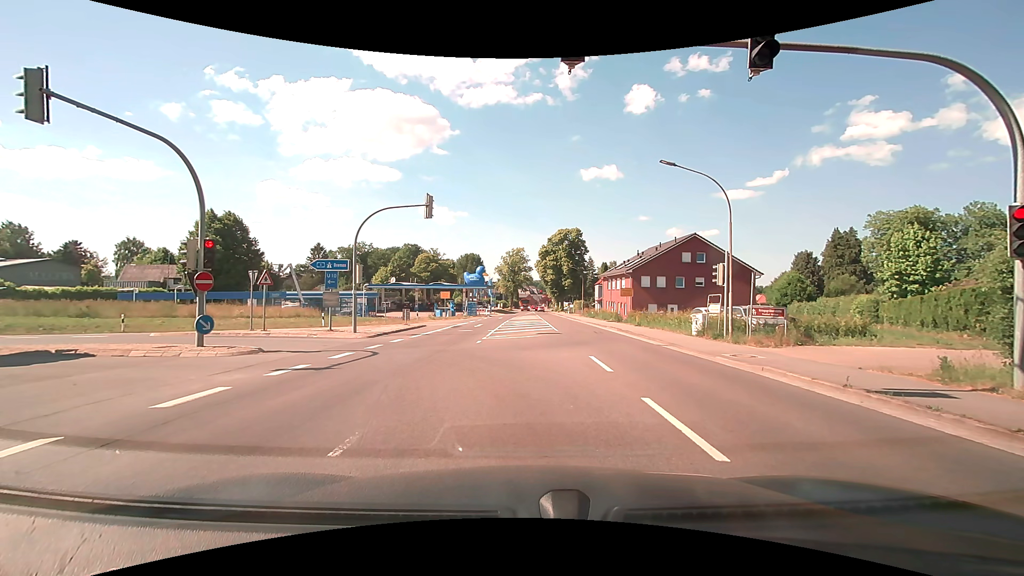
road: secondary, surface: asphalt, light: Day
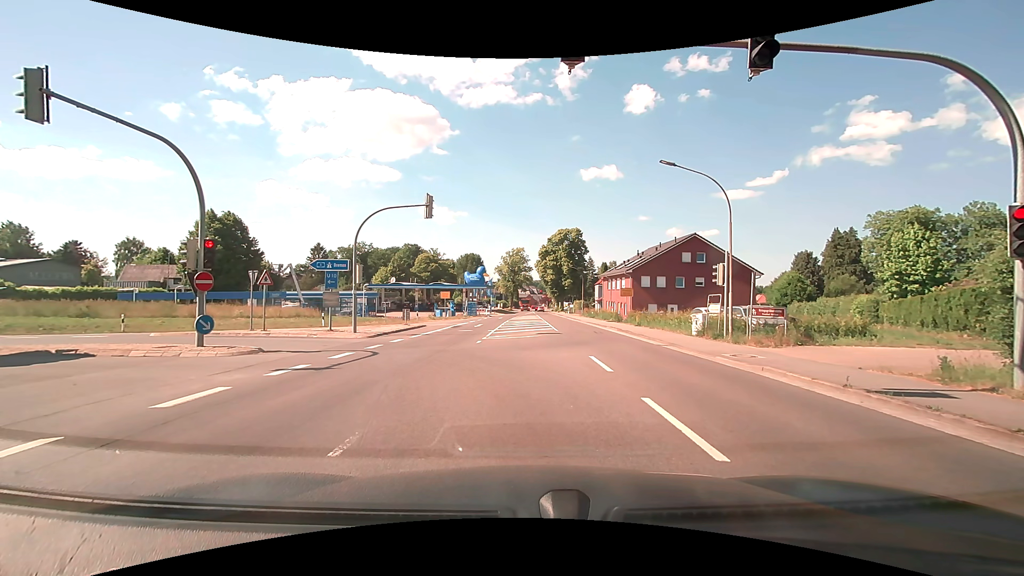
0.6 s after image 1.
(0.0, 0.0) m; 0°
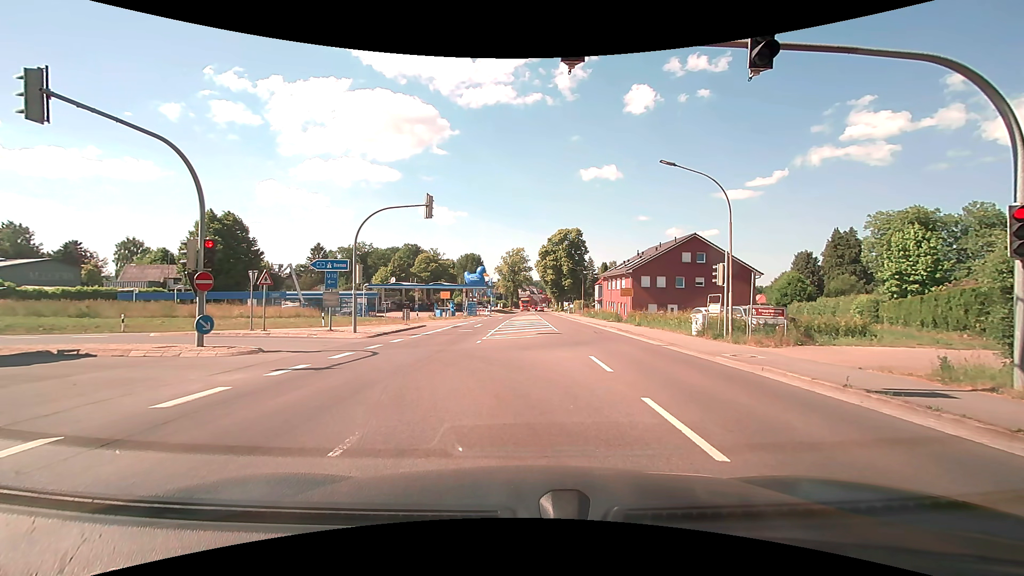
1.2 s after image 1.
(0.0, 0.0) m; 0°
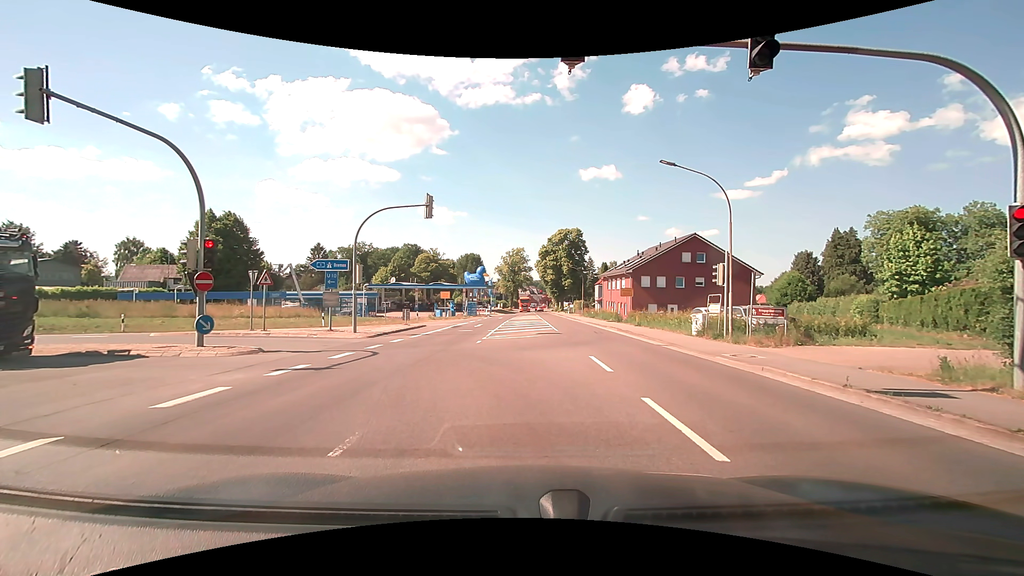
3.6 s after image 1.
(0.0, 0.0) m; 0°
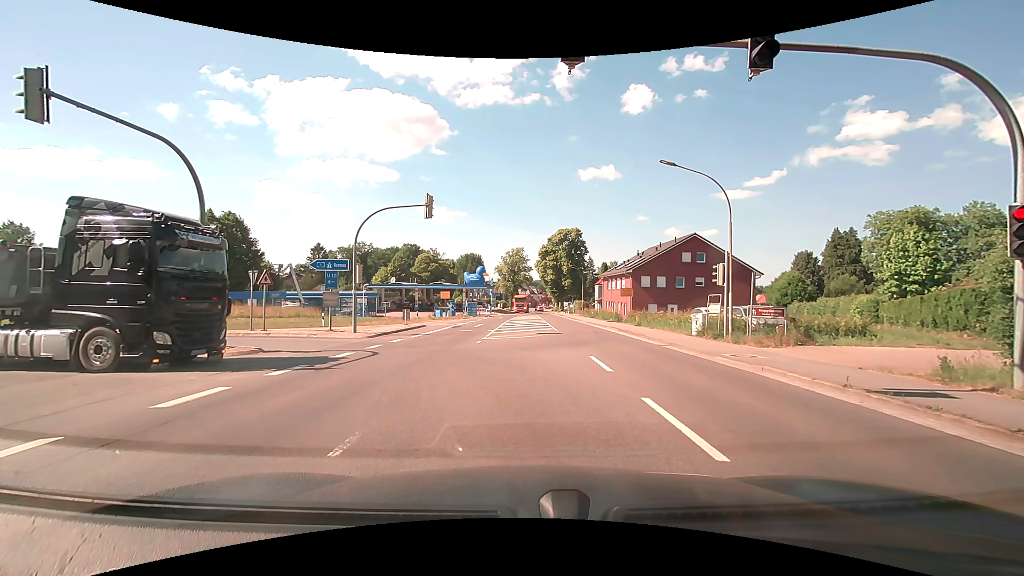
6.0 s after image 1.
(0.0, 0.0) m; 0°
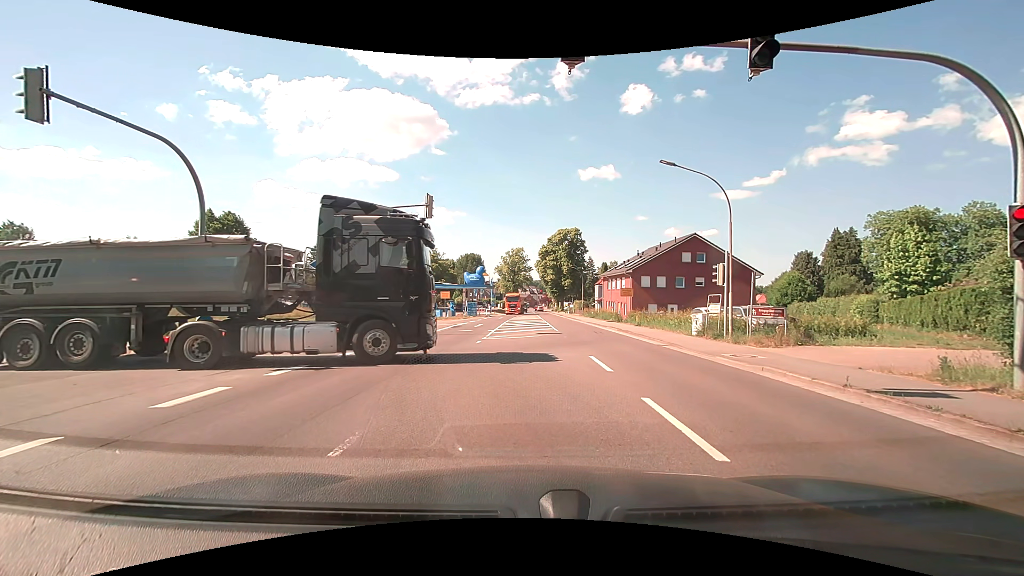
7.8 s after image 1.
(0.0, 0.0) m; 0°
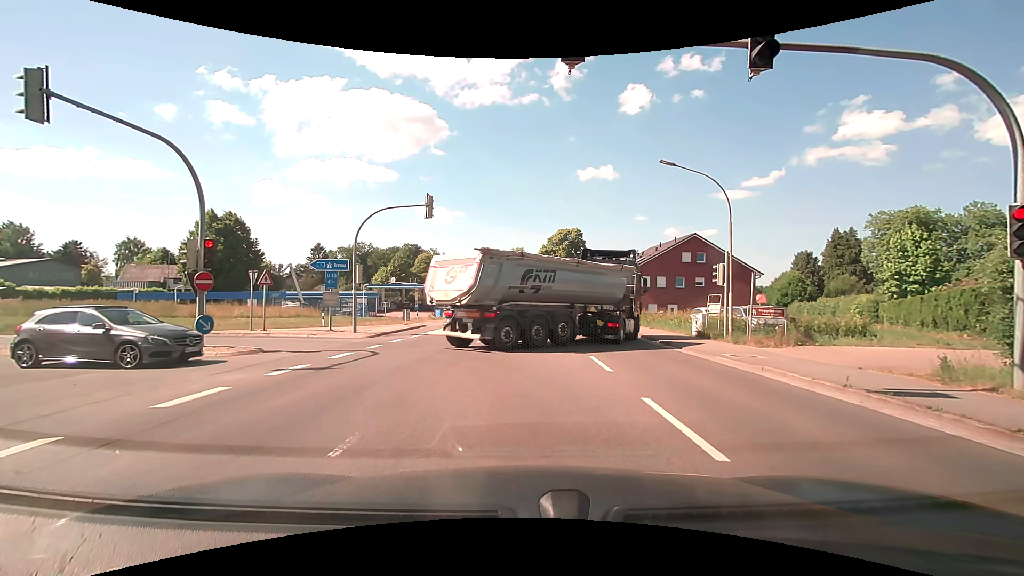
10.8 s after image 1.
(0.0, 0.0) m; 0°
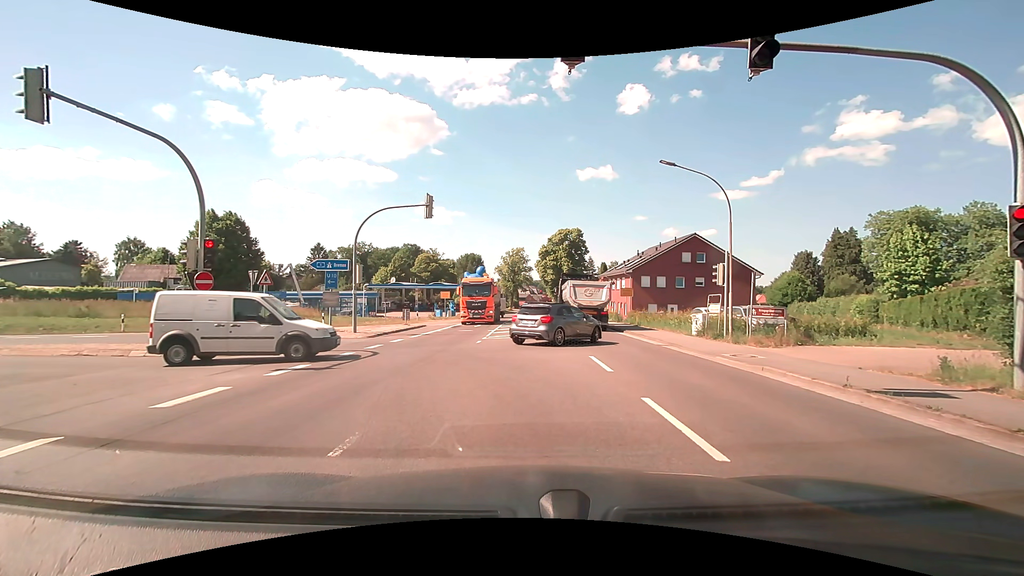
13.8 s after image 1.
(0.0, 0.0) m; 0°
(-1, +10) (-5, +19) (-14, +22) (-24, +22) (-34, +21) (-44, +21) (-54, +20) (-64, +20) (-74, +20) (-84, +20) m
